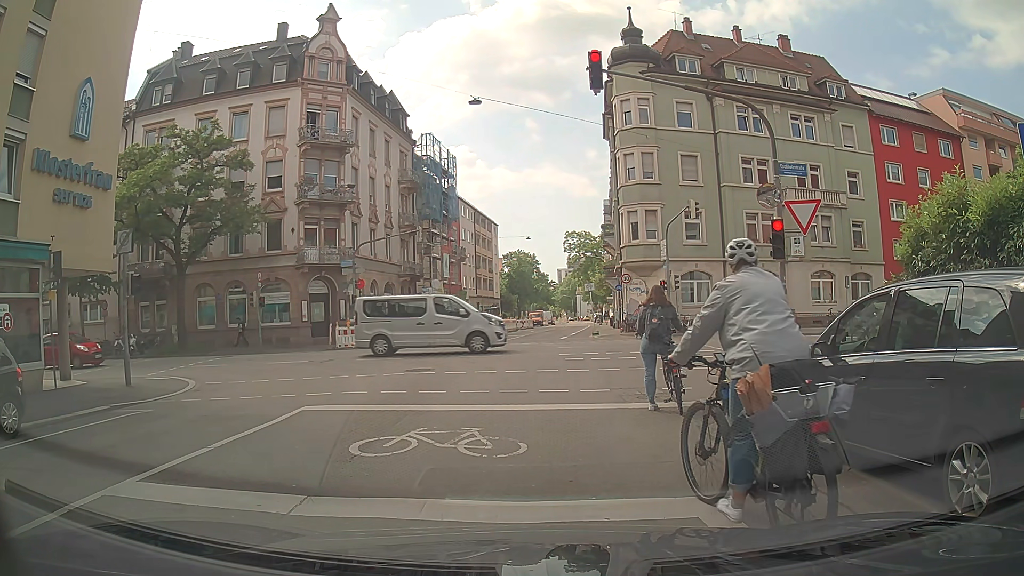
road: residential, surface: asphalt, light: Day
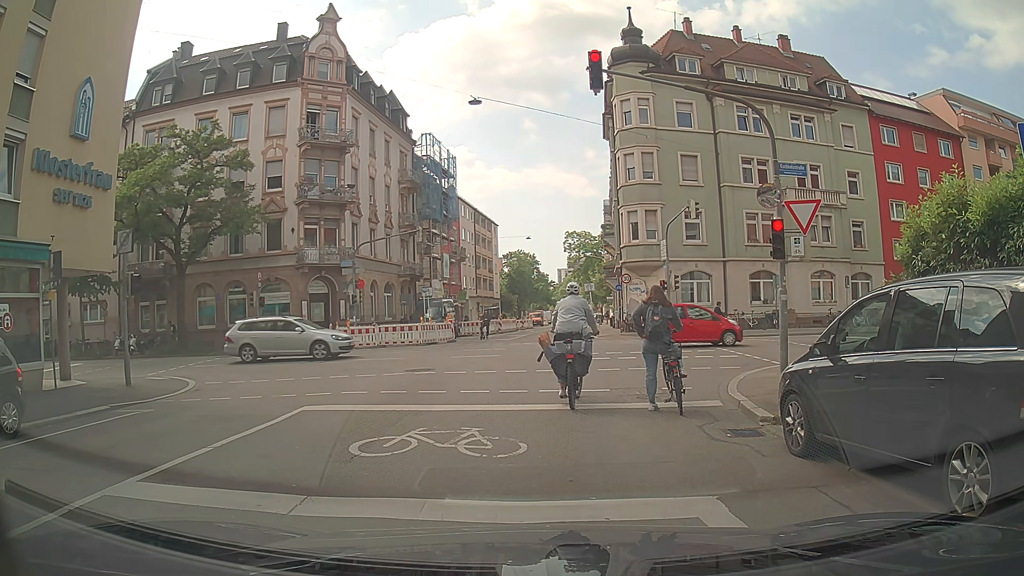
(0.0, 0.0) m; 0°
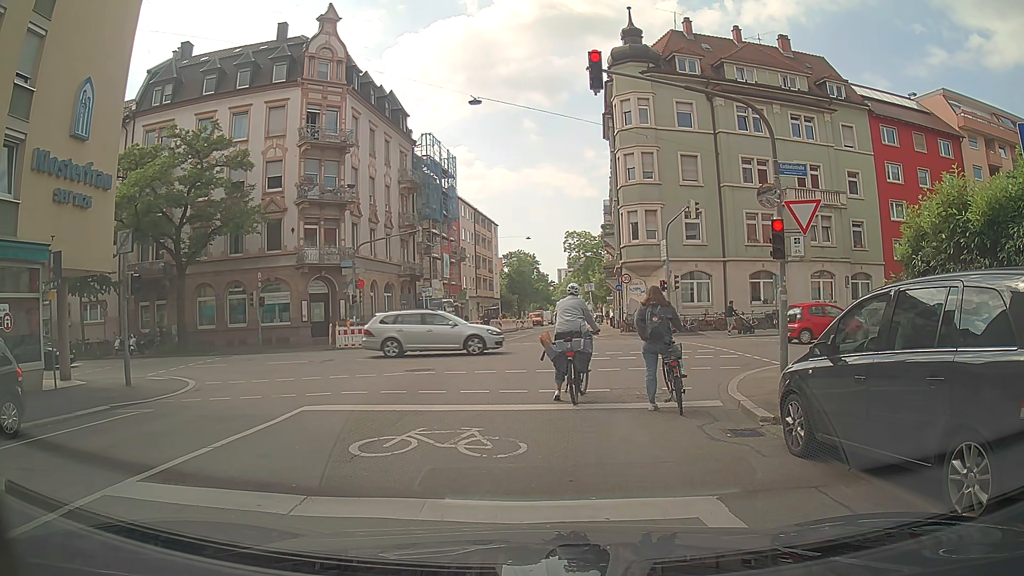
(0.0, 0.0) m; 0°
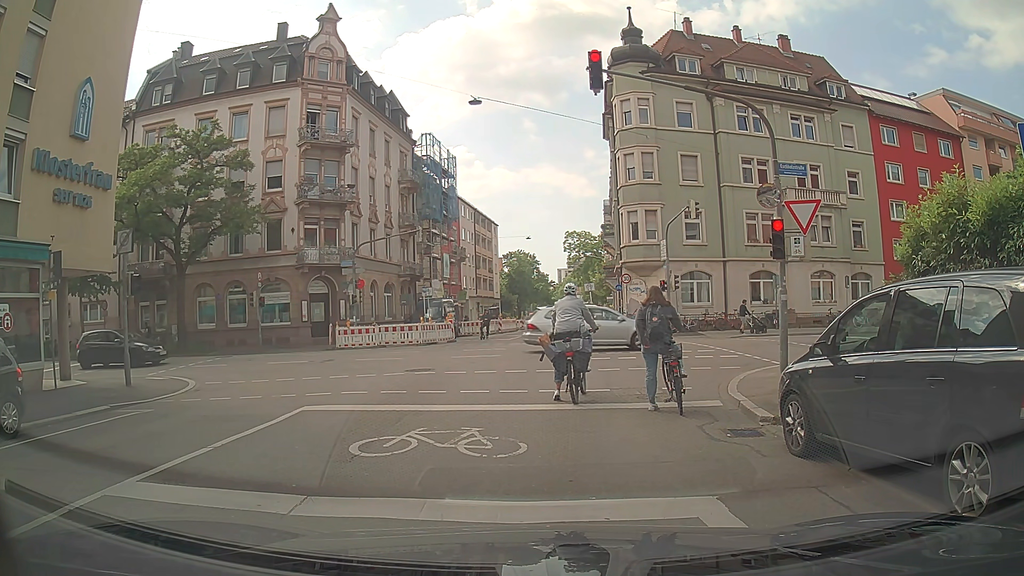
(0.0, 0.0) m; 0°
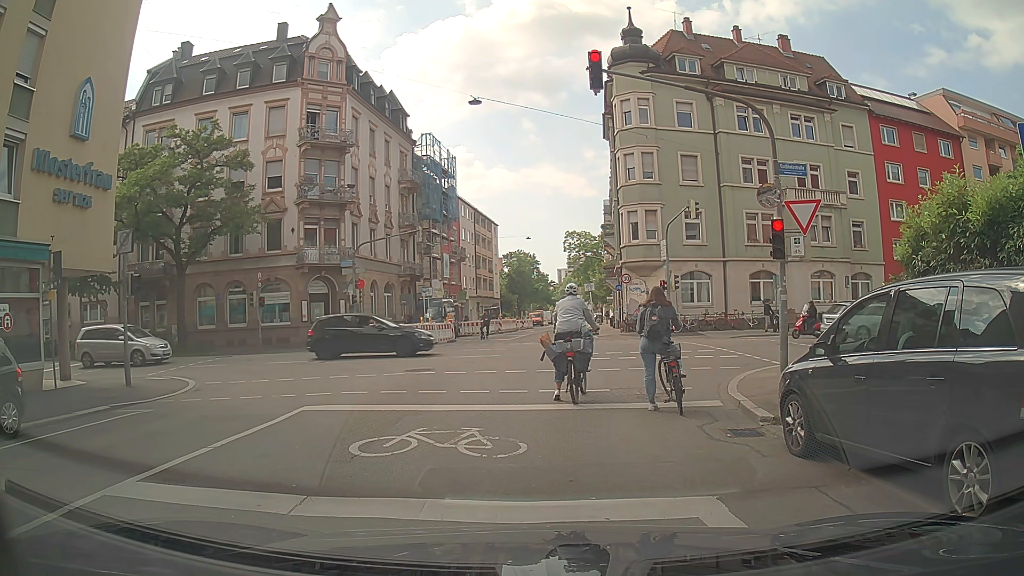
(0.0, 0.0) m; 0°
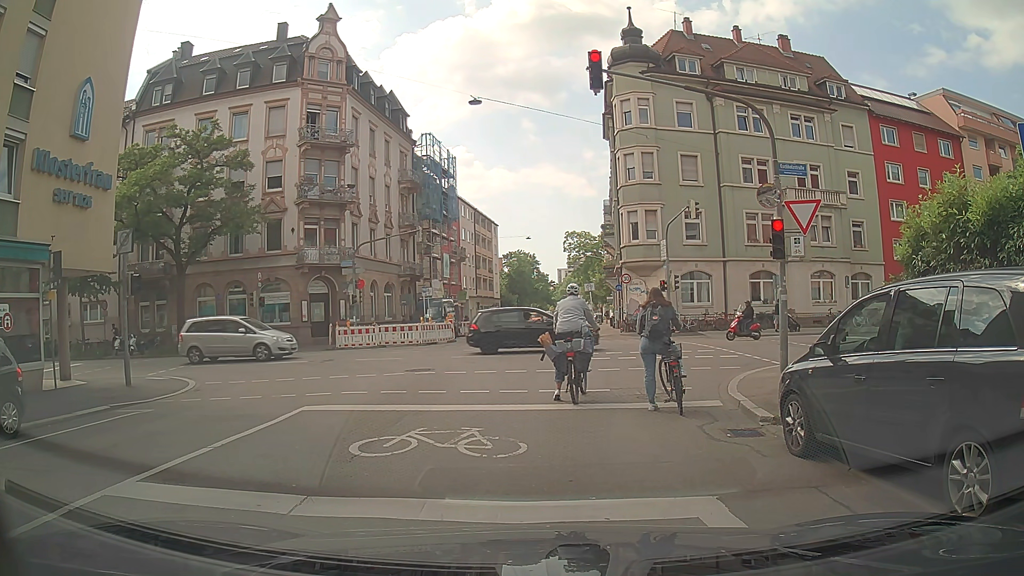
(0.0, 0.0) m; 0°
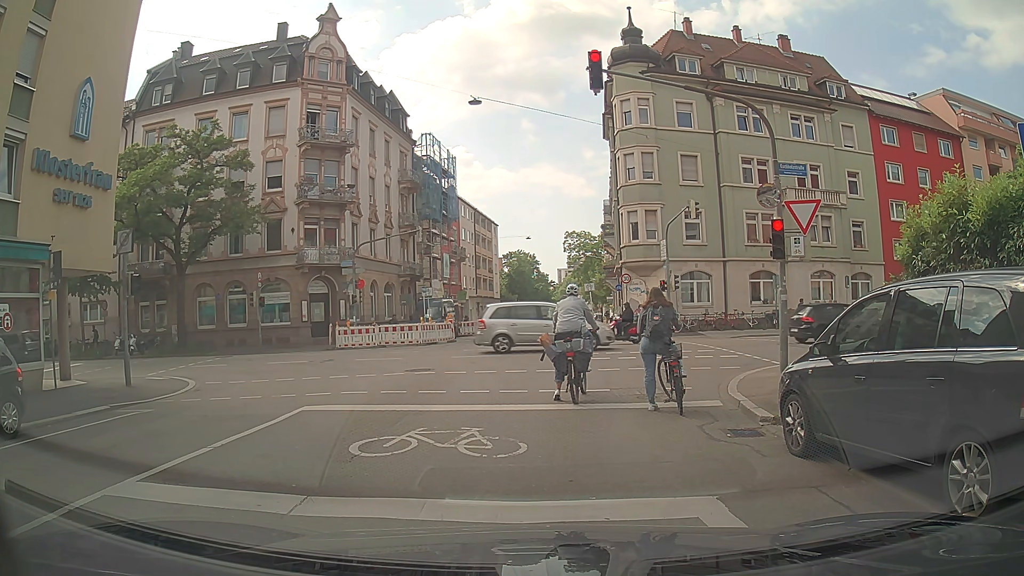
(0.0, 0.0) m; 0°
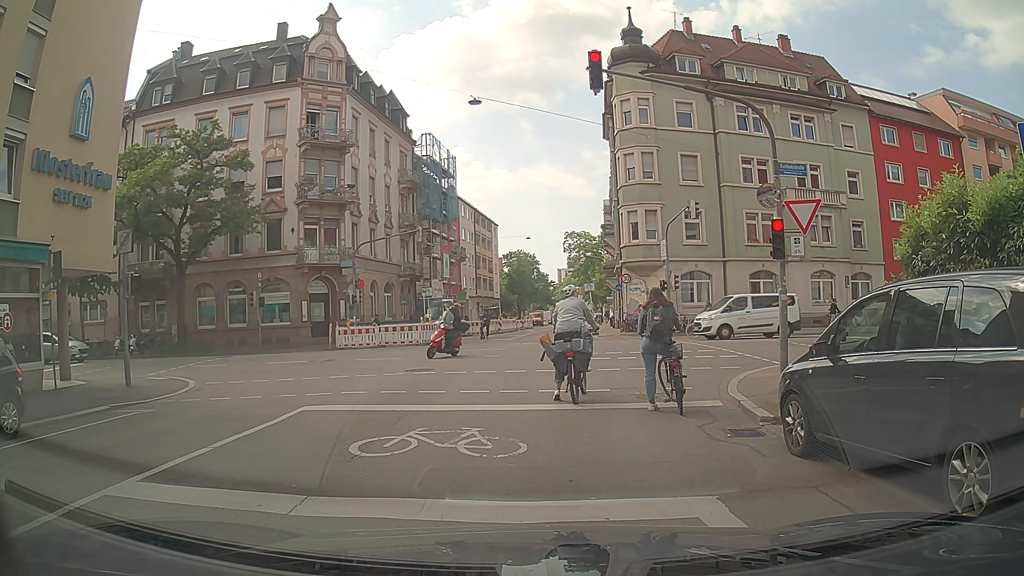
(0.0, 0.0) m; 0°
